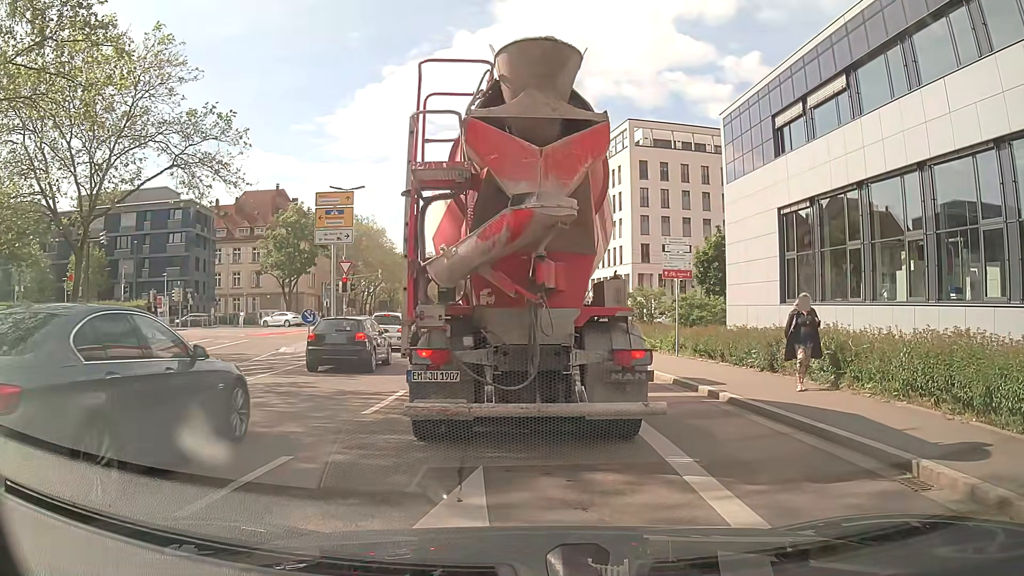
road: tertiary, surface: asphalt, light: Day
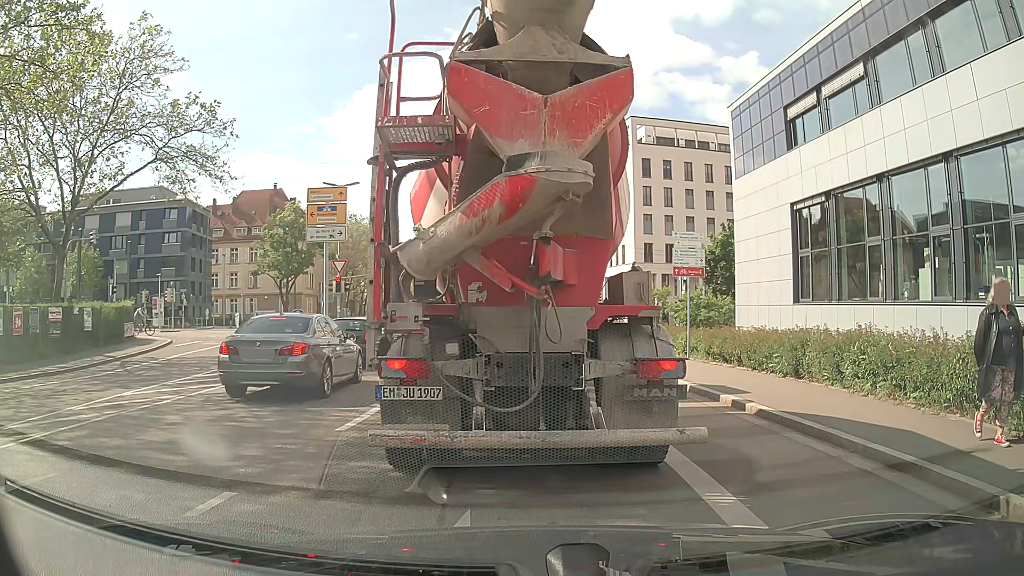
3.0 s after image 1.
(0.0, +1.4) m; 0°
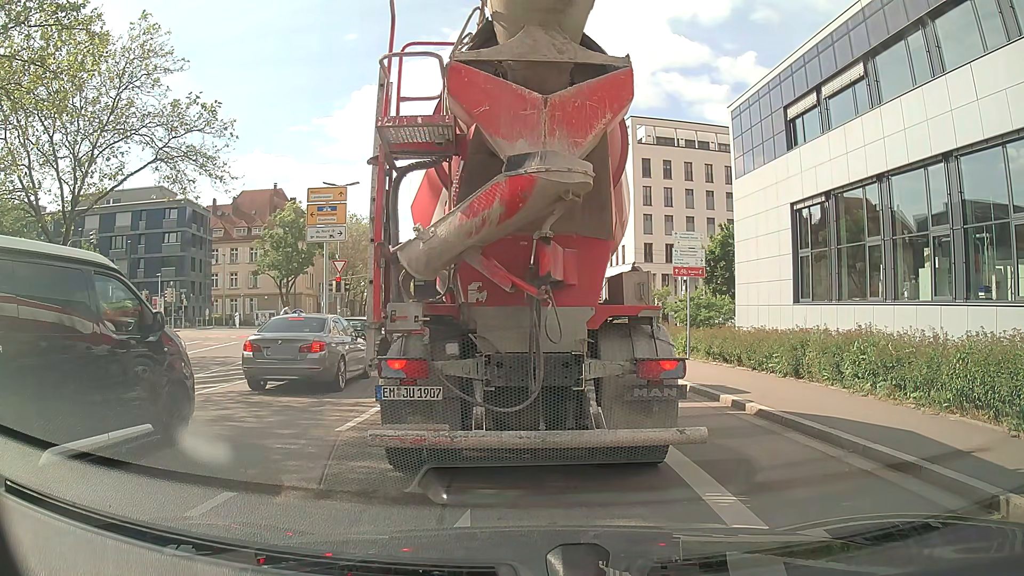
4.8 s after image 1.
(0.0, 0.0) m; 0°
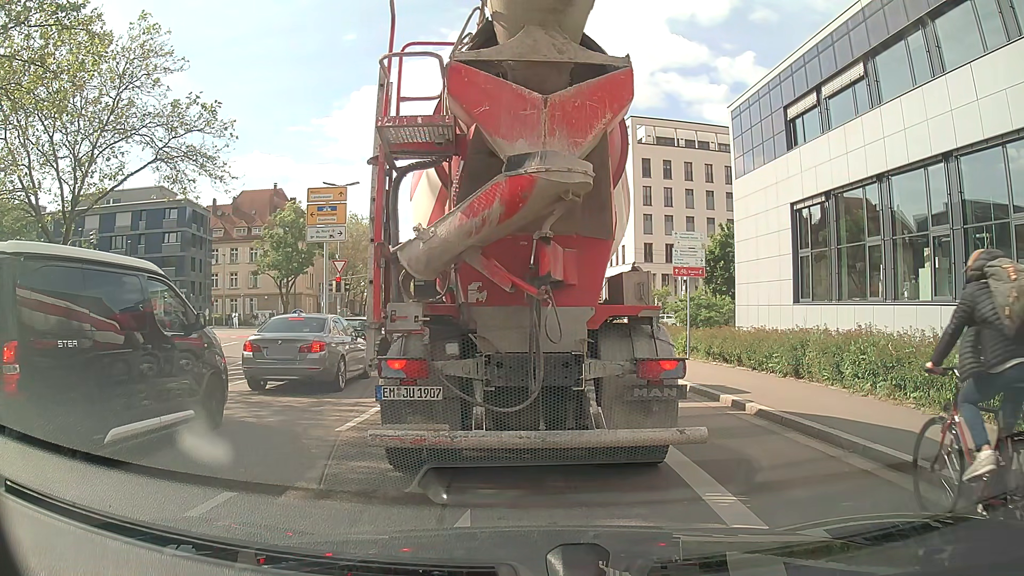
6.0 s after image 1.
(0.0, 0.0) m; 0°
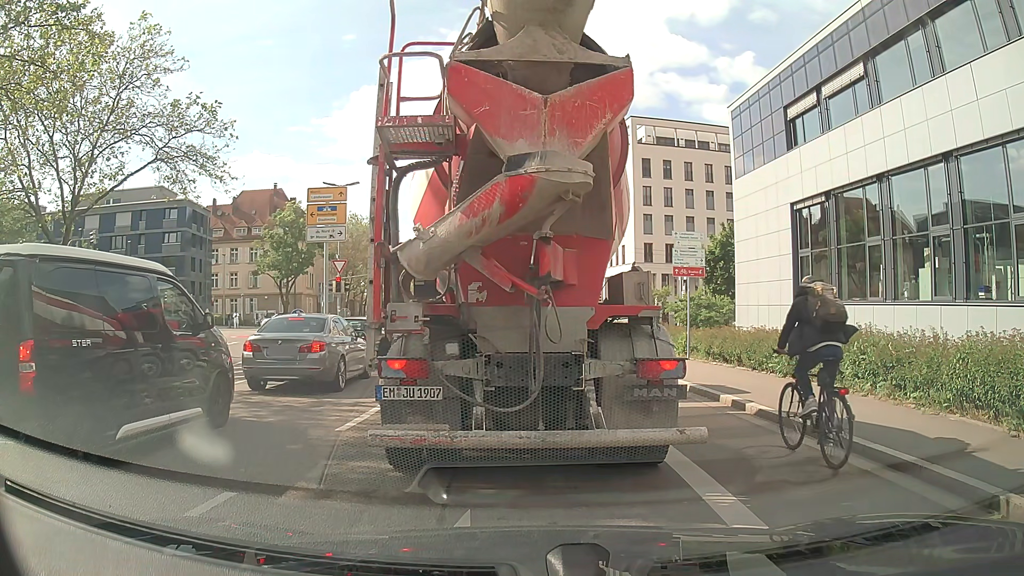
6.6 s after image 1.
(0.0, 0.0) m; 0°
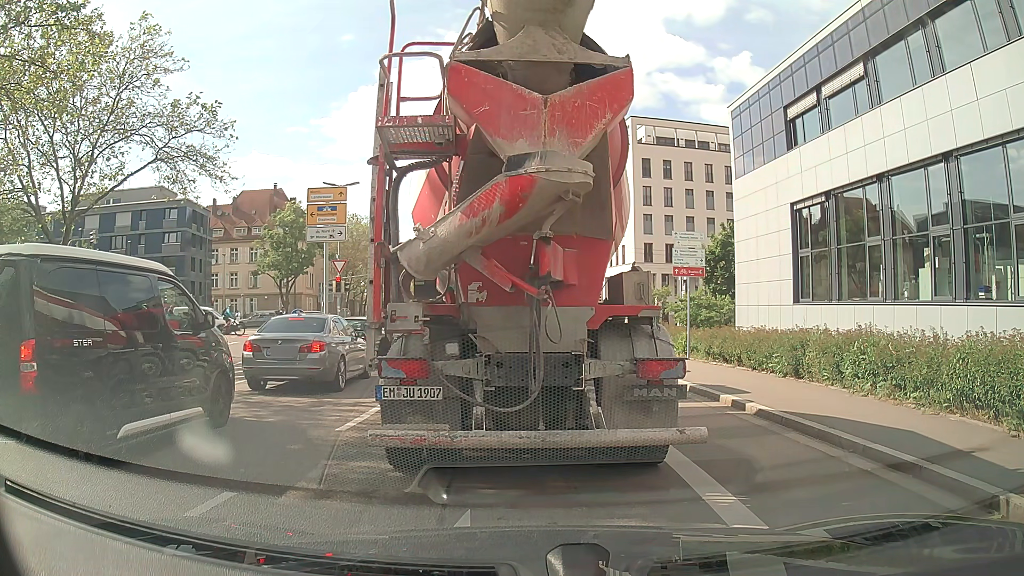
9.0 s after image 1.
(0.0, 0.0) m; 0°
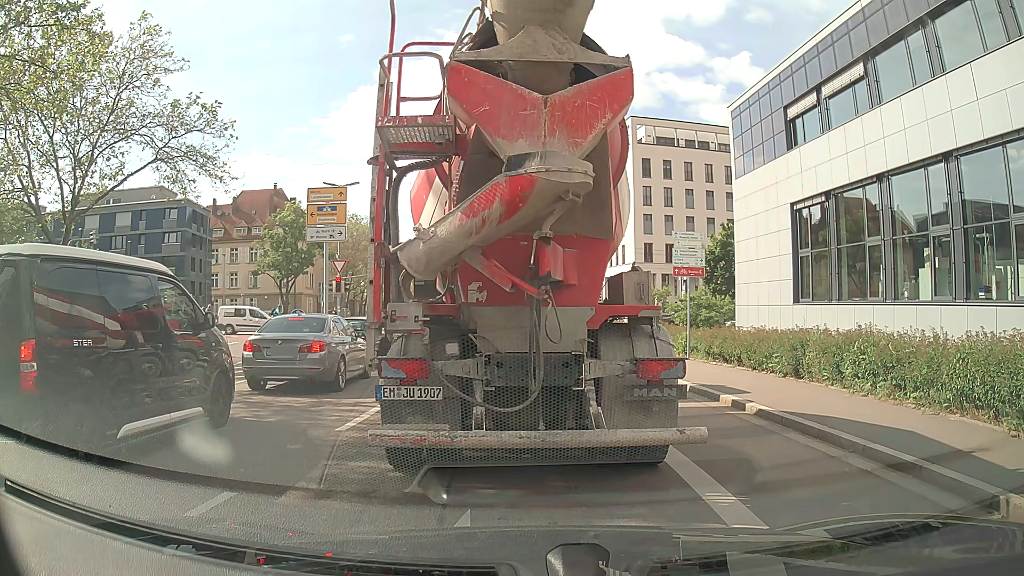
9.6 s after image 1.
(0.0, 0.0) m; 0°
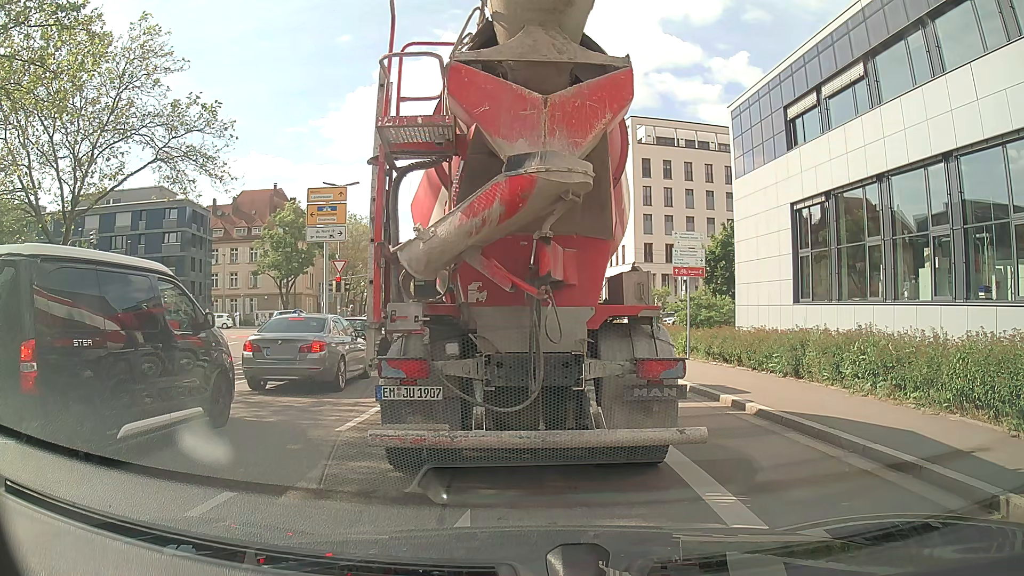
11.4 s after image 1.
(0.0, 0.0) m; 0°
